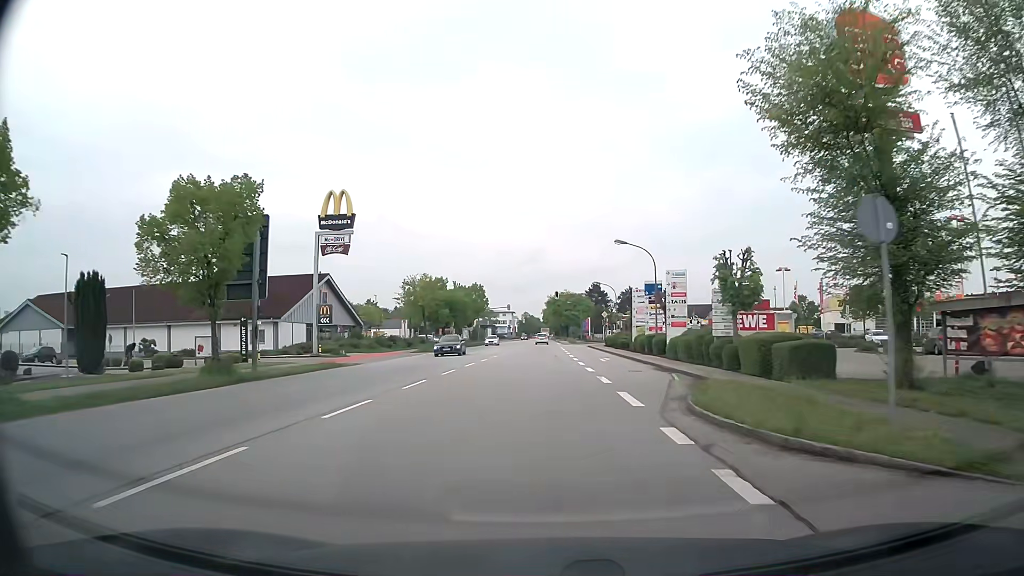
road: secondary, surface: asphalt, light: Day
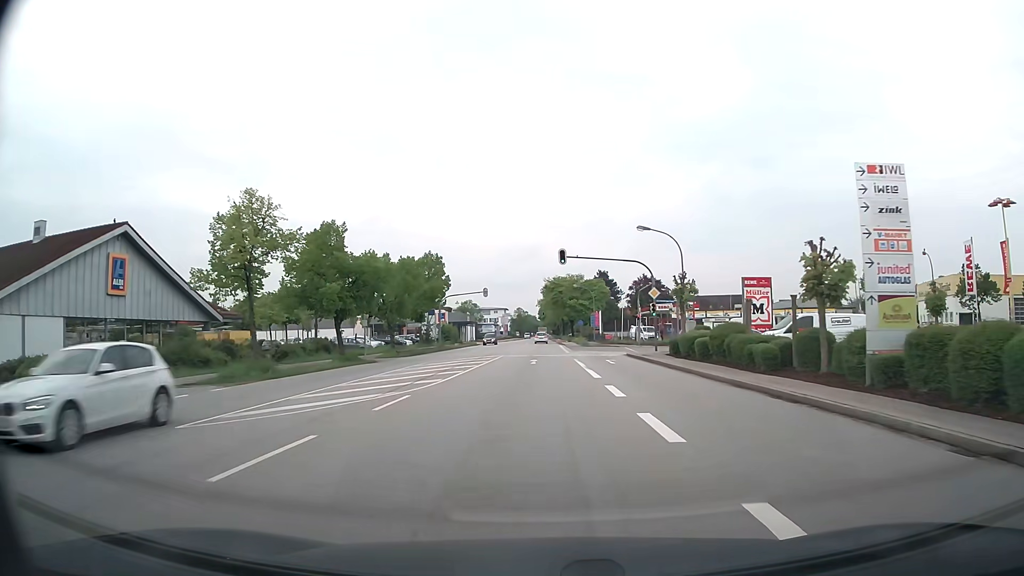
(+0.1, +40.7) m; 0°
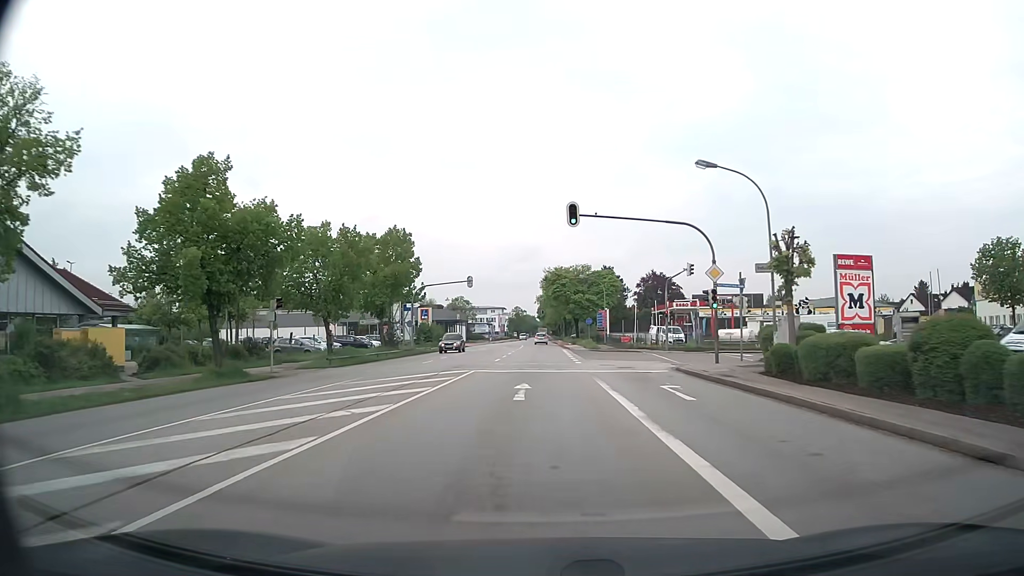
(0.0, +16.1) m; 0°
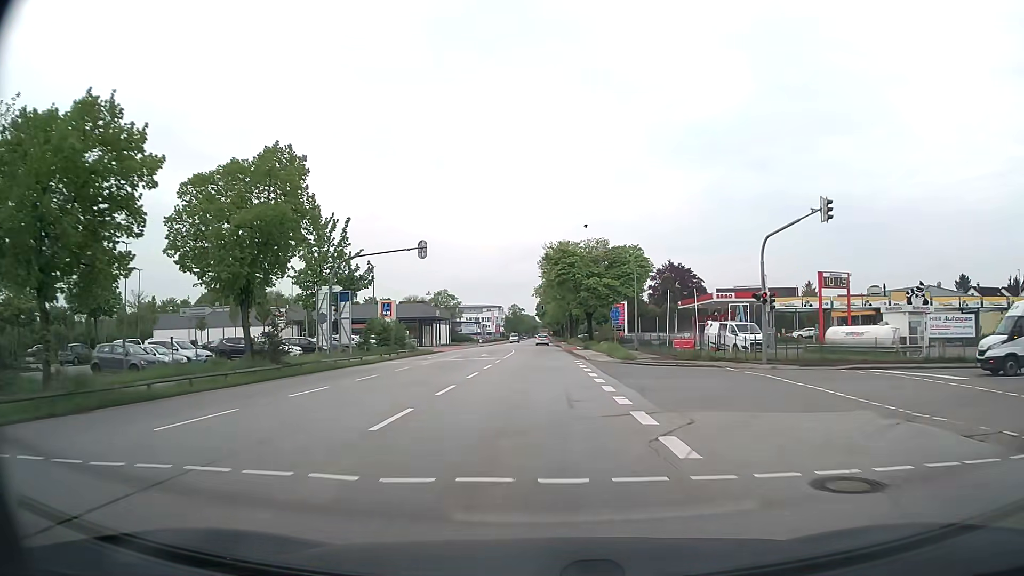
(0.0, +24.2) m; 0°
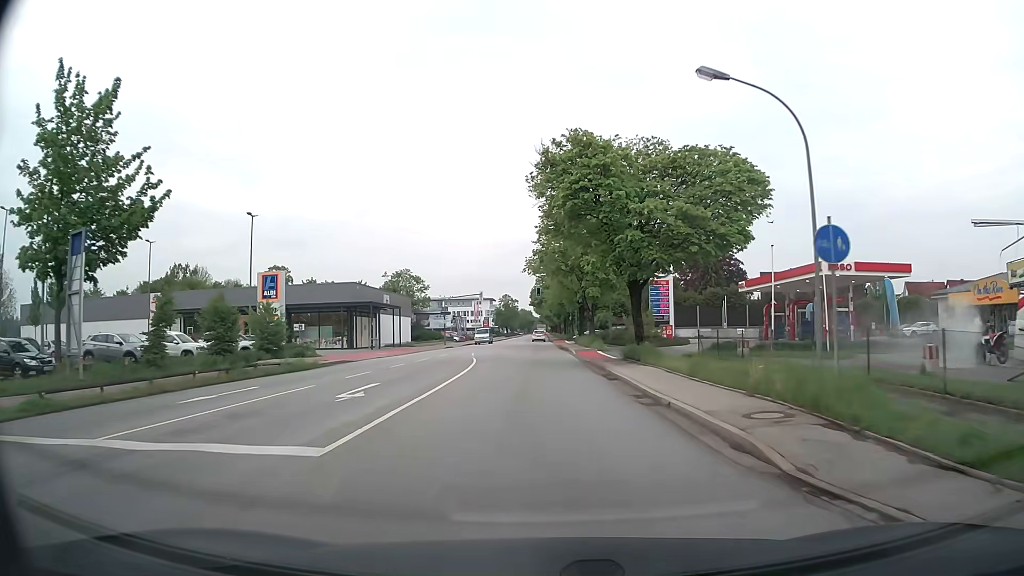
(-0.1, +32.3) m; 0°
(0, +10) (0, +20) (0, +30) (0, +40) (0, +50) (0, +60) (0, +70) (-1, +80) (-1, +90) (-1, +100) m
